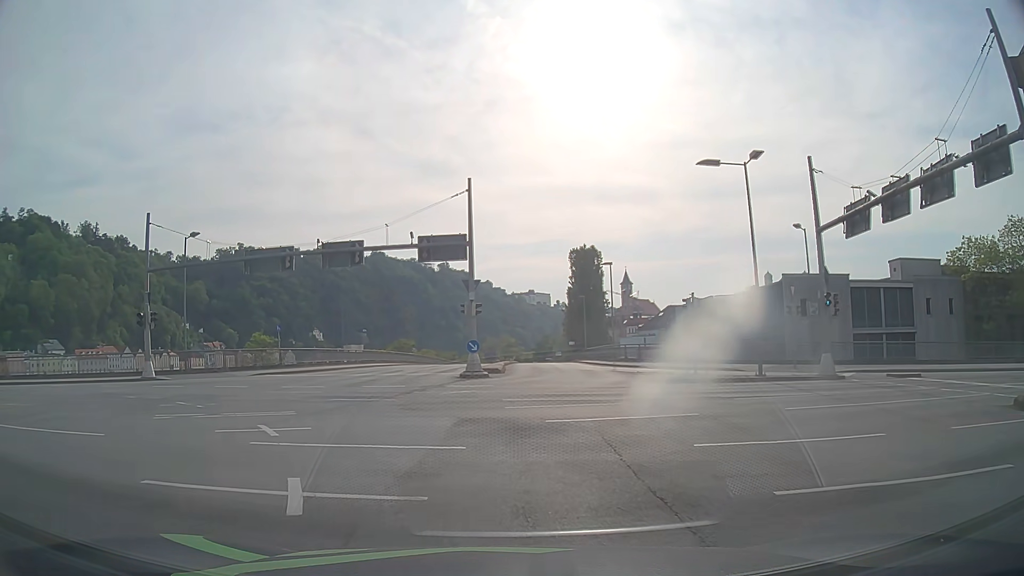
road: primary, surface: asphalt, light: Day
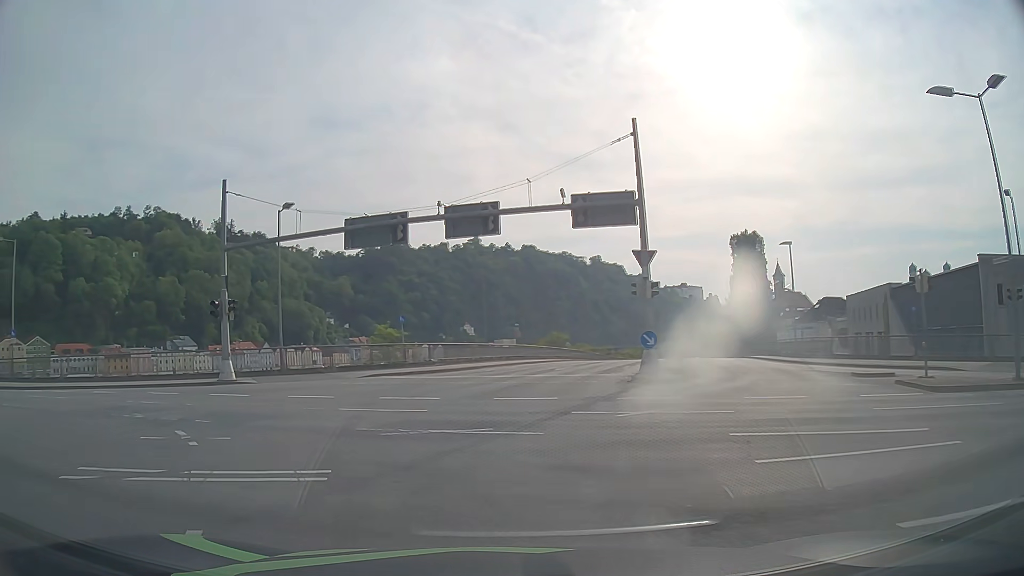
(-0.8, +7.6) m; -14°
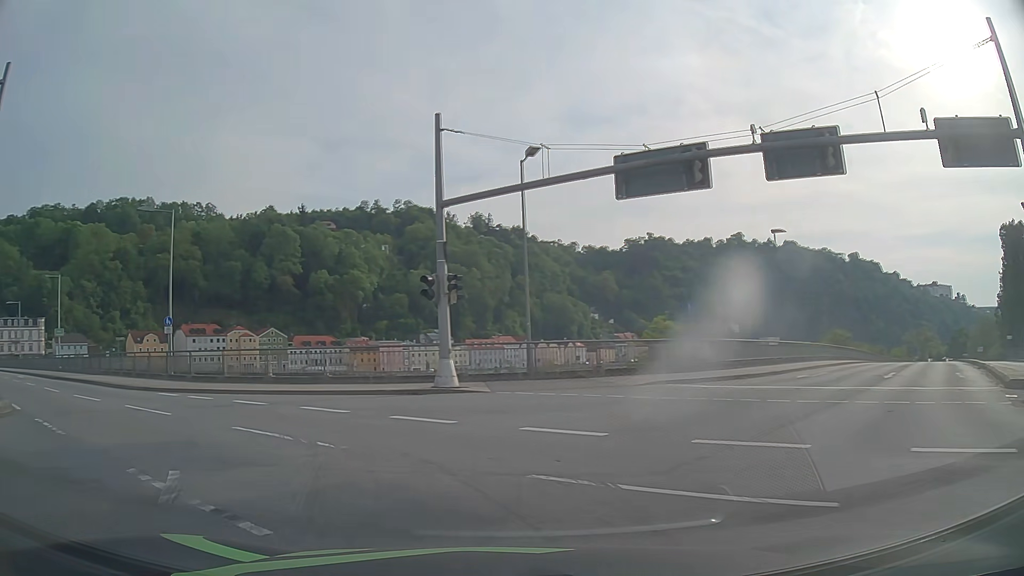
(-1.6, +8.3) m; -22°
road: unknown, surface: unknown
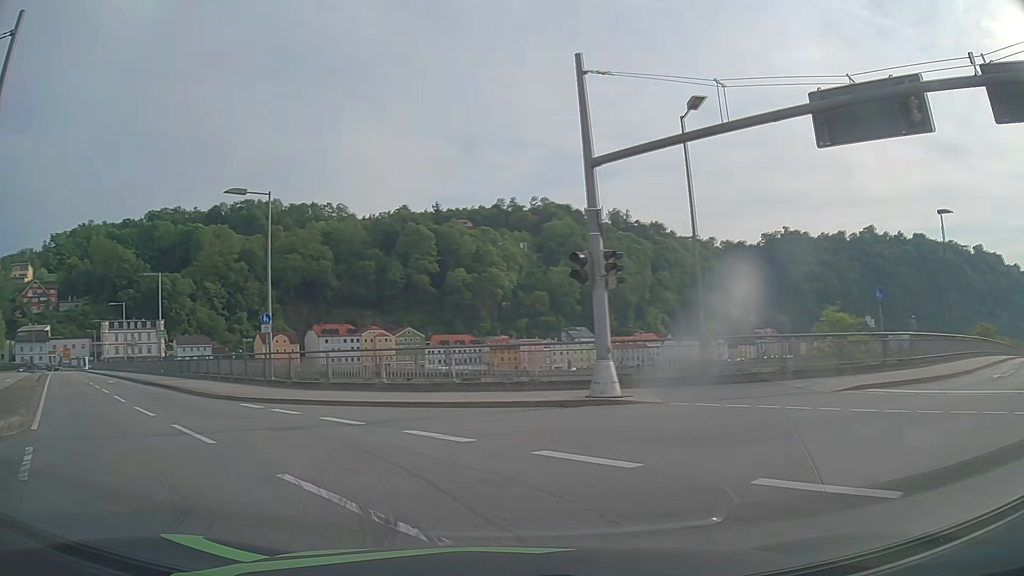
(-0.4, +4.5) m; -12°
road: primary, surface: asphalt
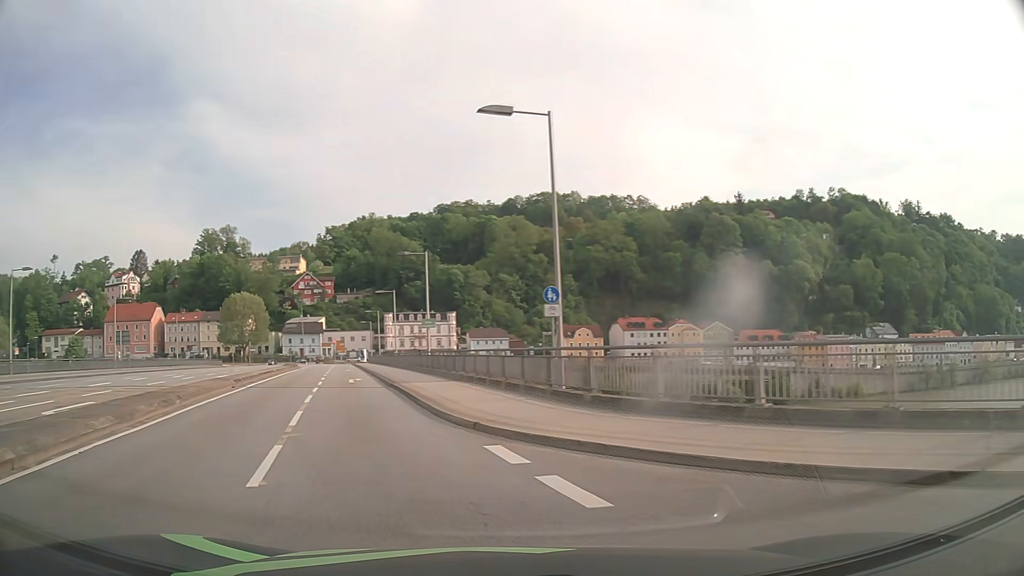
(-2.1, +9.1) m; -26°
